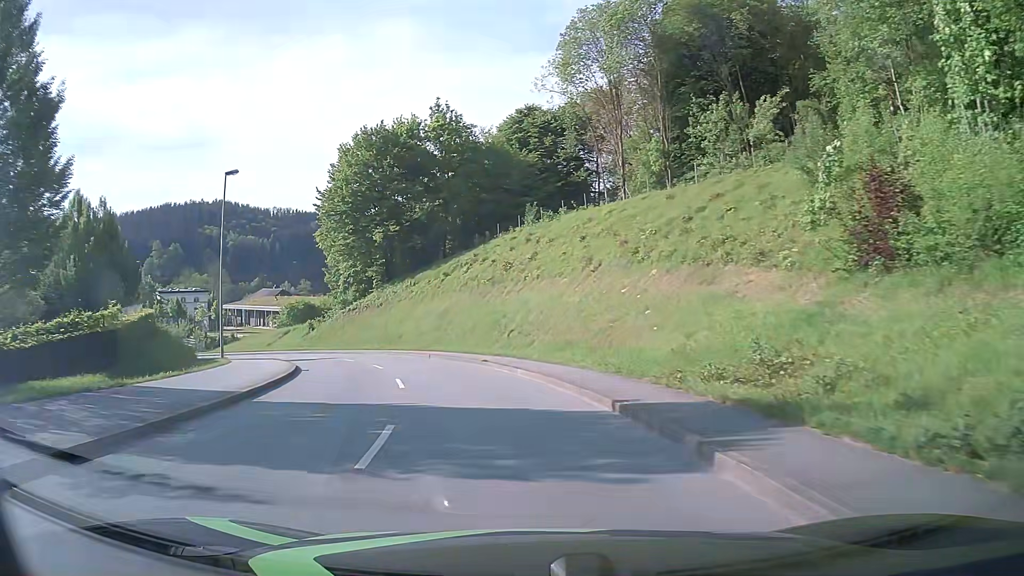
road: tertiary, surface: asphalt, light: Day
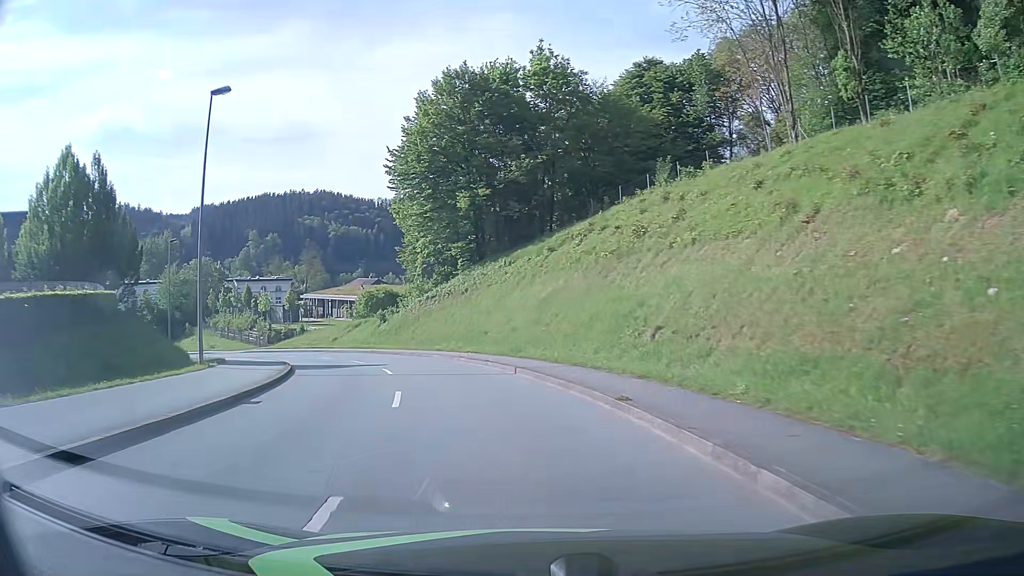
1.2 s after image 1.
(-1.0, +13.3) m; -9°
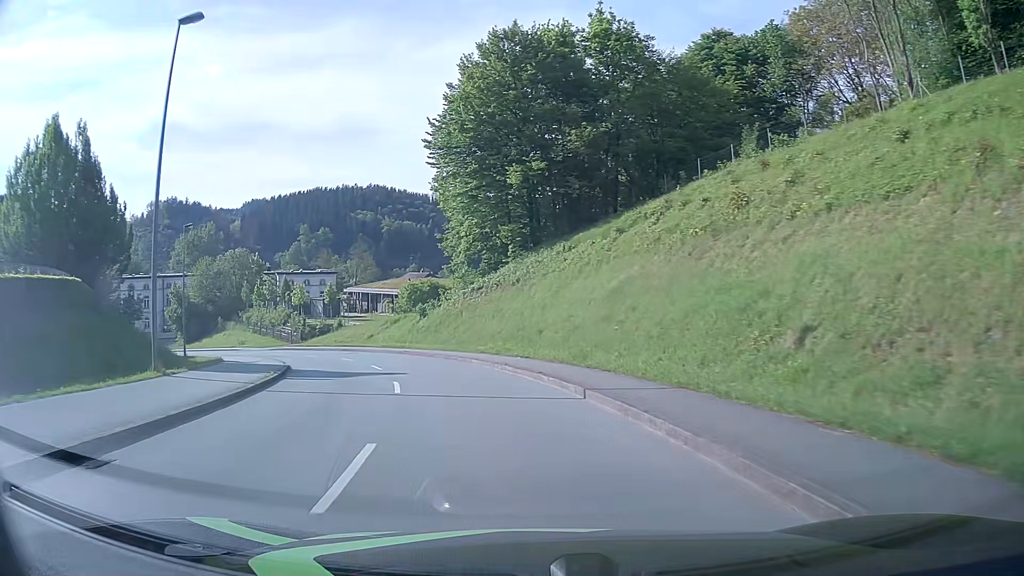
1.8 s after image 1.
(-0.3, +6.7) m; -5°
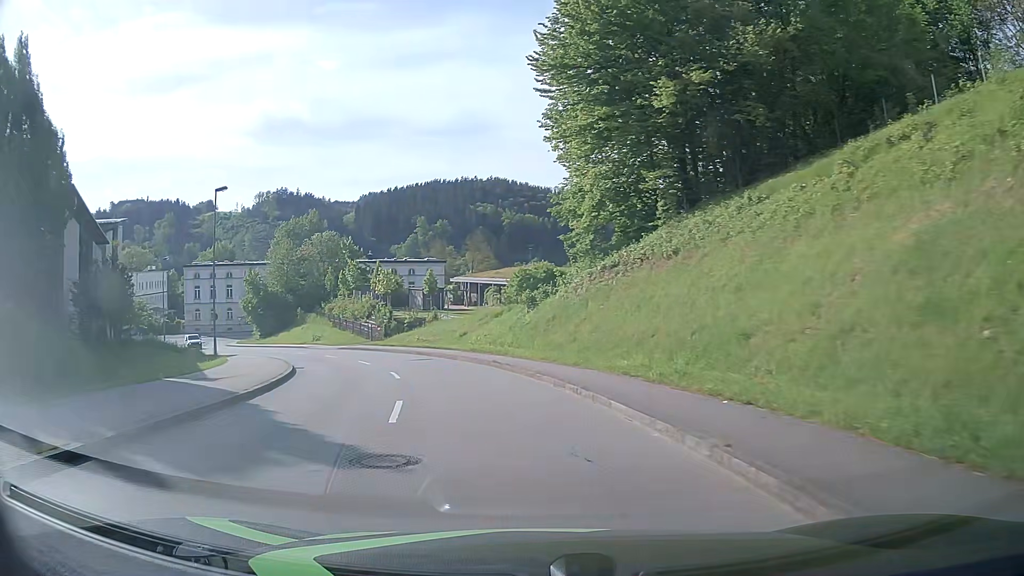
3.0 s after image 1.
(-1.2, +13.6) m; -10°
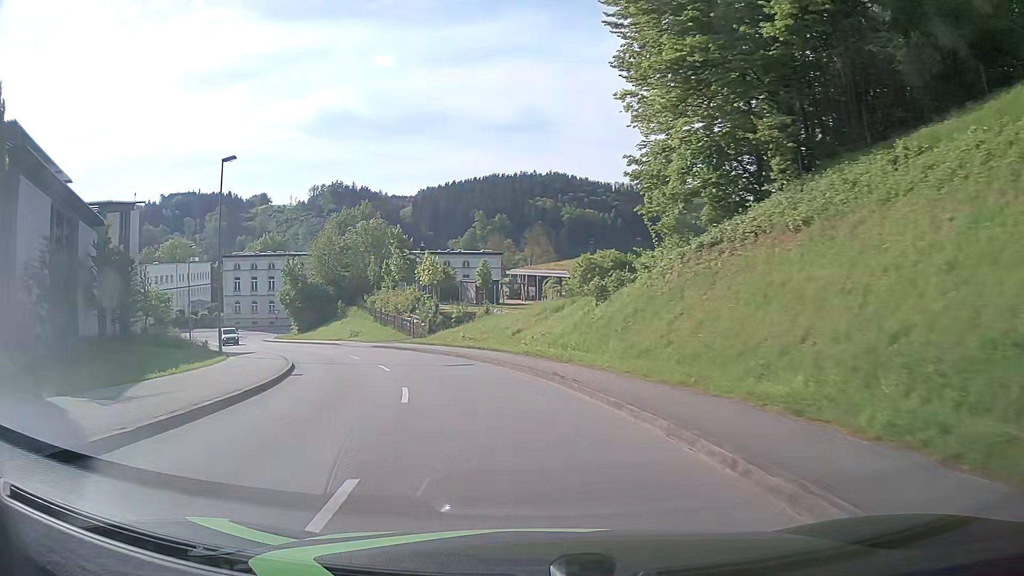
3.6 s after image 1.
(-0.3, +6.7) m; -5°
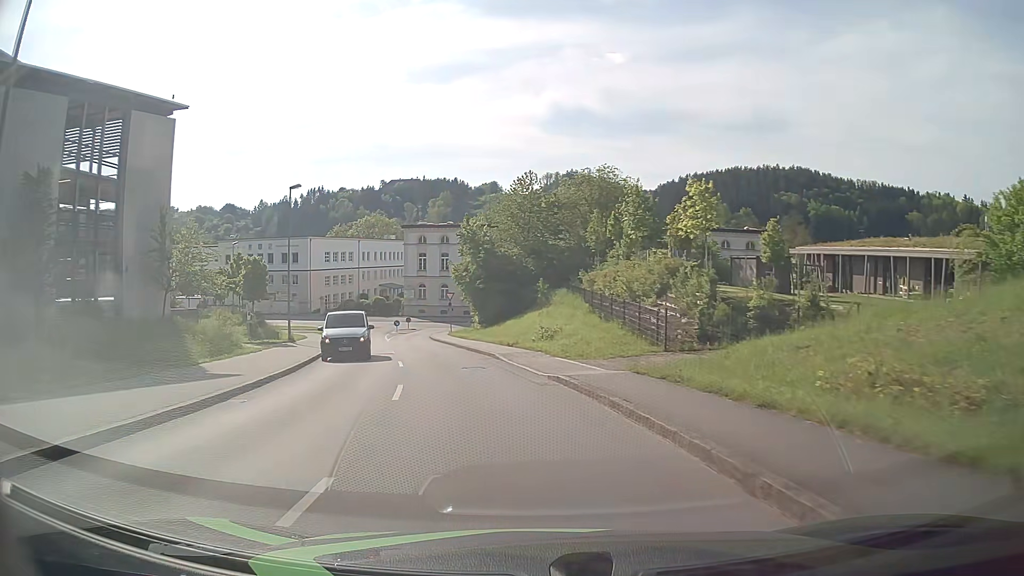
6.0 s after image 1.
(-4.8, +27.2) m; -21°
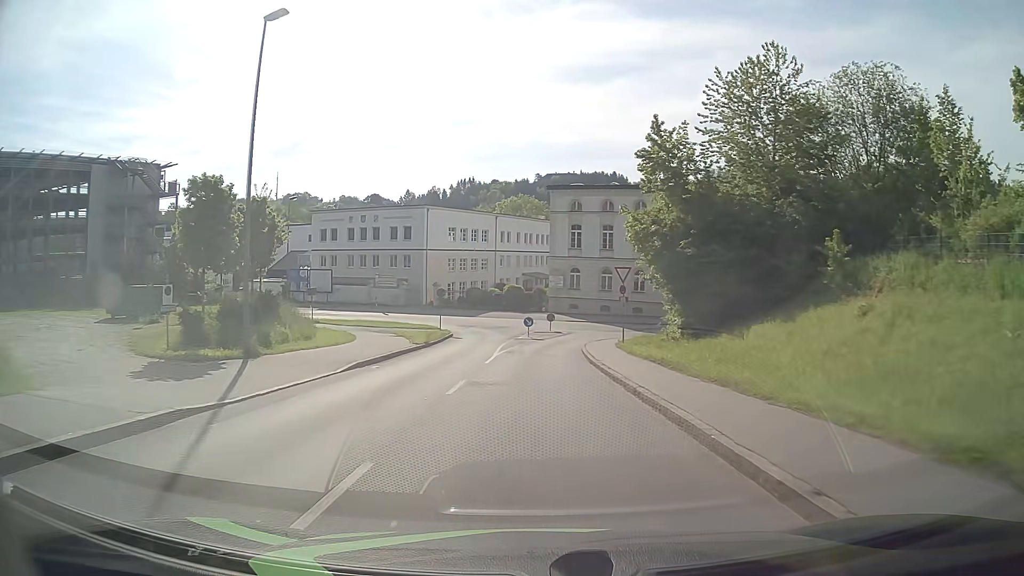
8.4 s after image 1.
(-3.5, +26.3) m; -13°
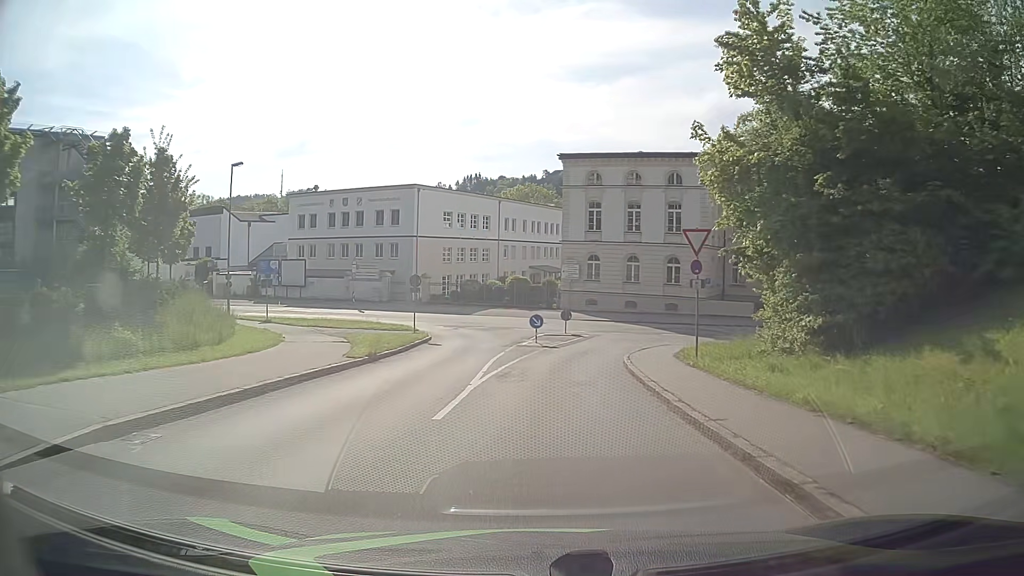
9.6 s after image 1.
(-0.1, +12.2) m; -1°
(0, +10) (+1, +20) (+3, +30) (+4, +40) (-2, +47) (-10, +52) (-20, +56) (-29, +59) (-39, +62) (-48, +64) m
